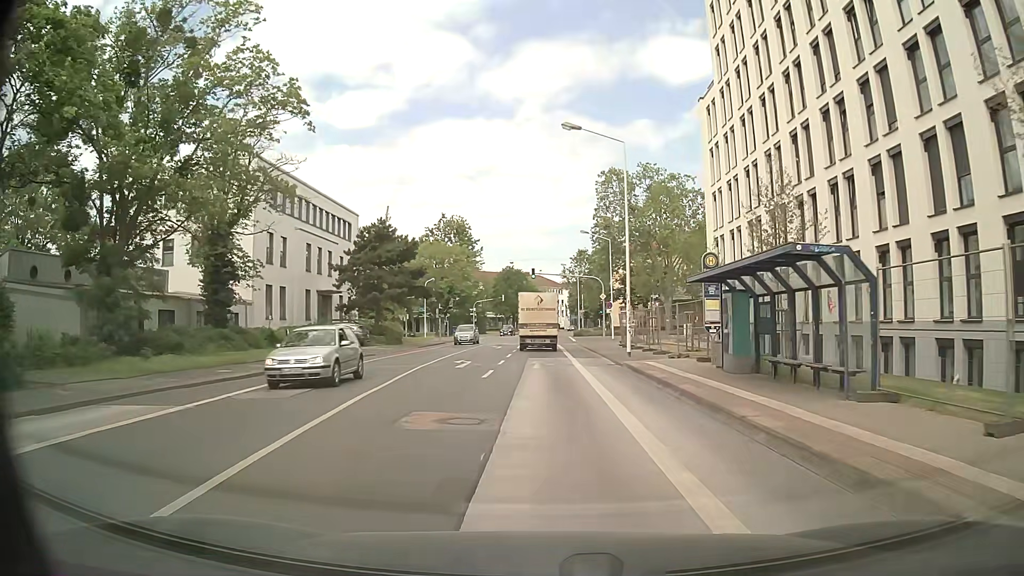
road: secondary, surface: asphalt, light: Day
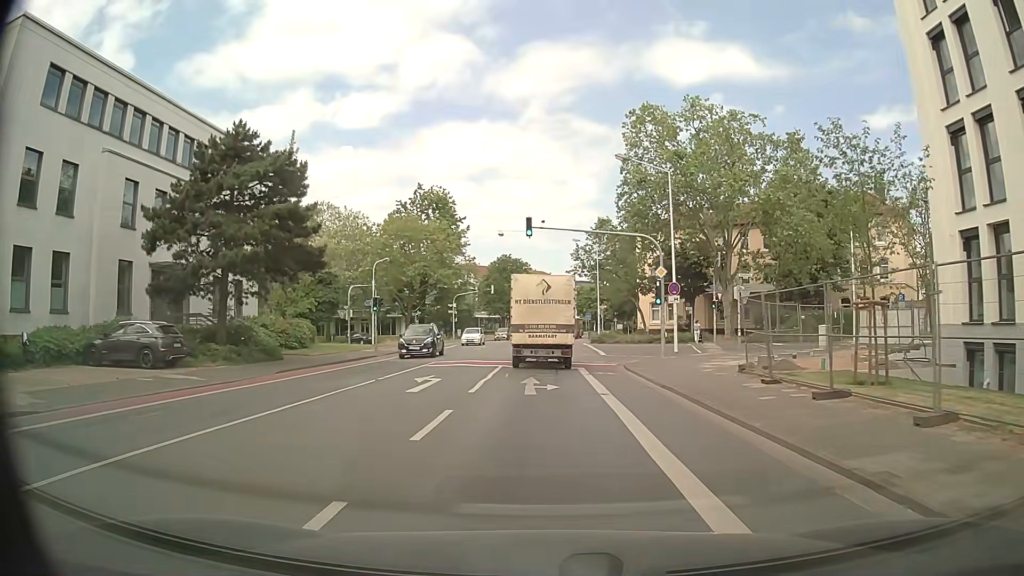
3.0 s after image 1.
(0.0, +27.5) m; 0°
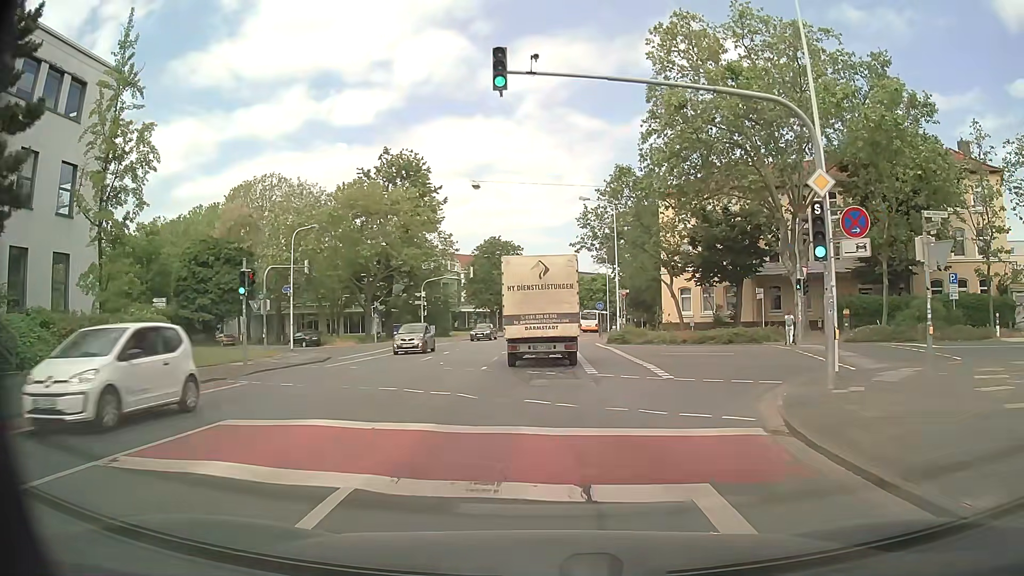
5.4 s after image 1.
(0.0, +18.4) m; -1°
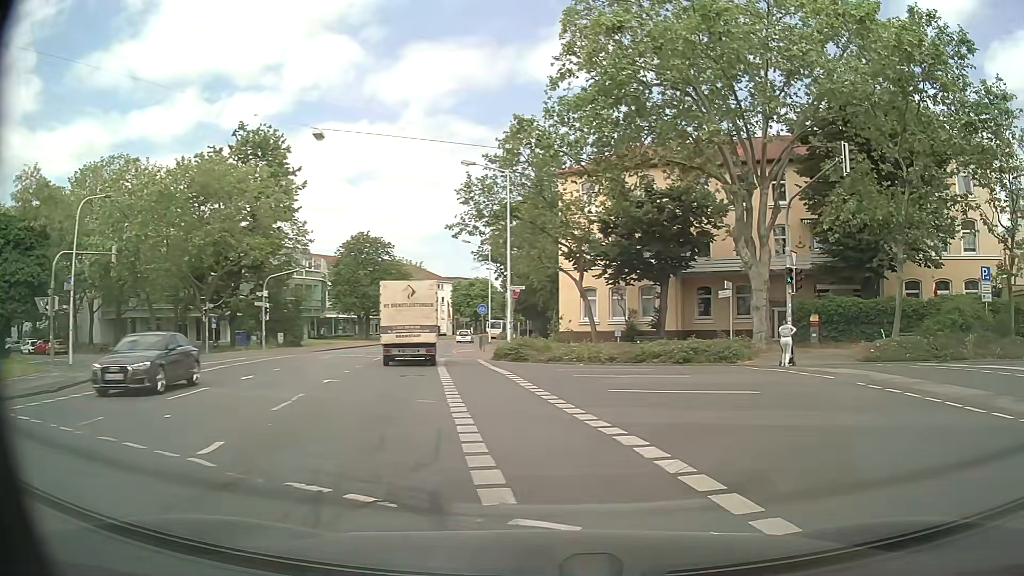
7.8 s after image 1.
(+0.4, +11.9) m; +11°
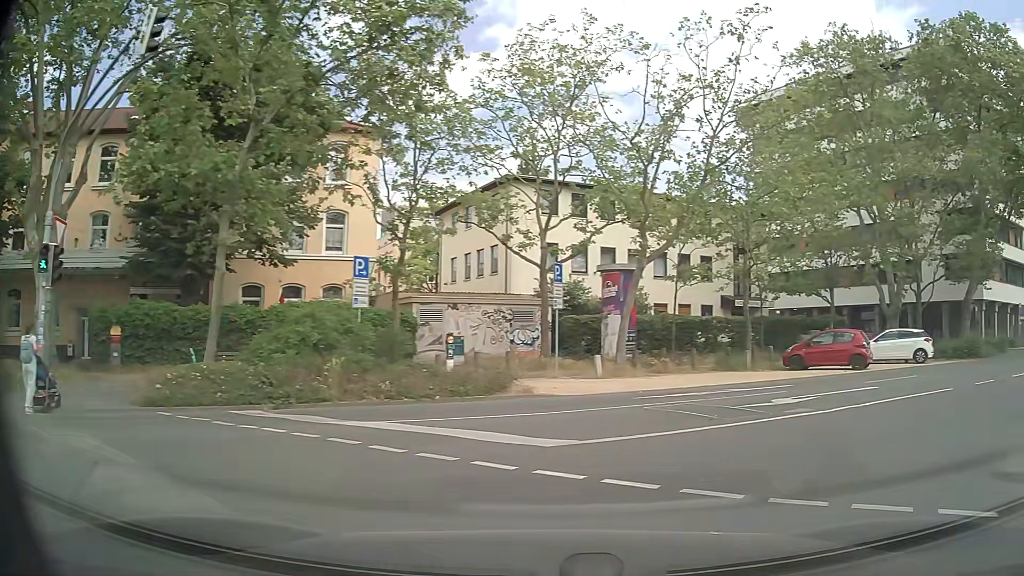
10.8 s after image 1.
(+4.0, +8.6) m; +54°
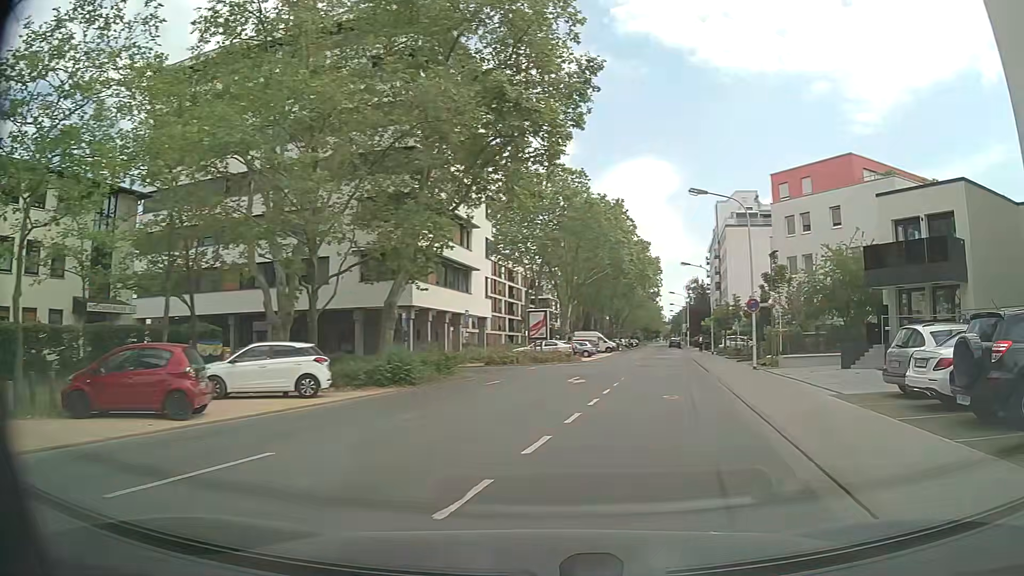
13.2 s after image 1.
(+5.6, +10.2) m; +51°
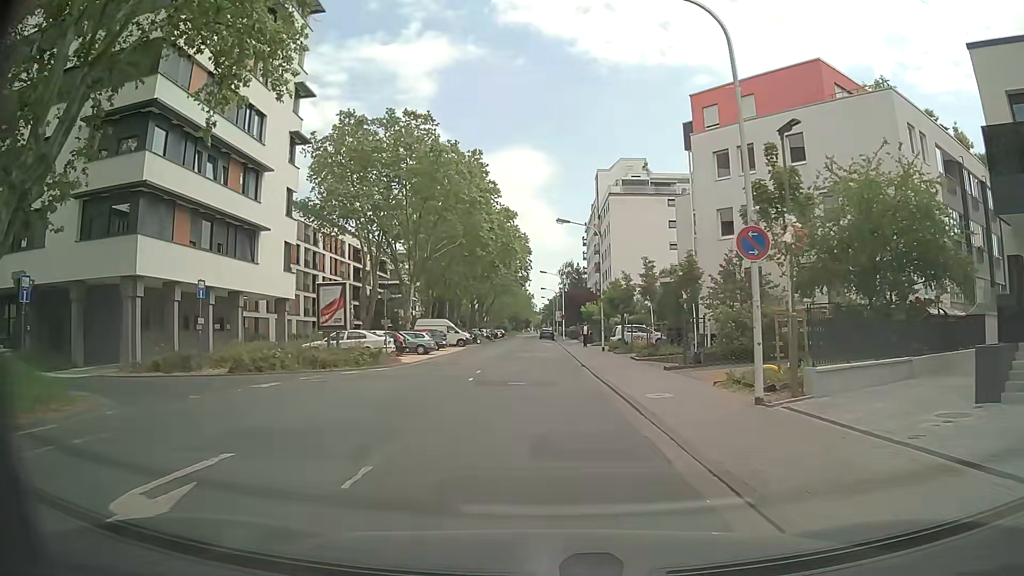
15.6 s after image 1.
(+3.2, +17.5) m; +12°
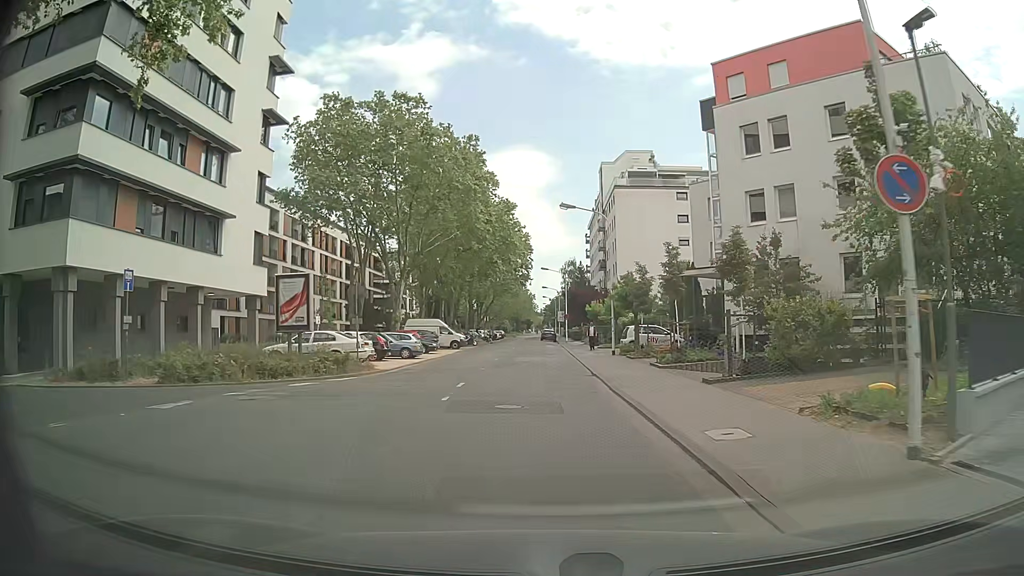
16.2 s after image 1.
(0.0, +5.1) m; -1°
(0, +10) (0, +20) (+1, +30) (+1, +40) (+1, +50) (+1, +60) (0, +70) (0, +80) (0, +90) (0, +100) m
